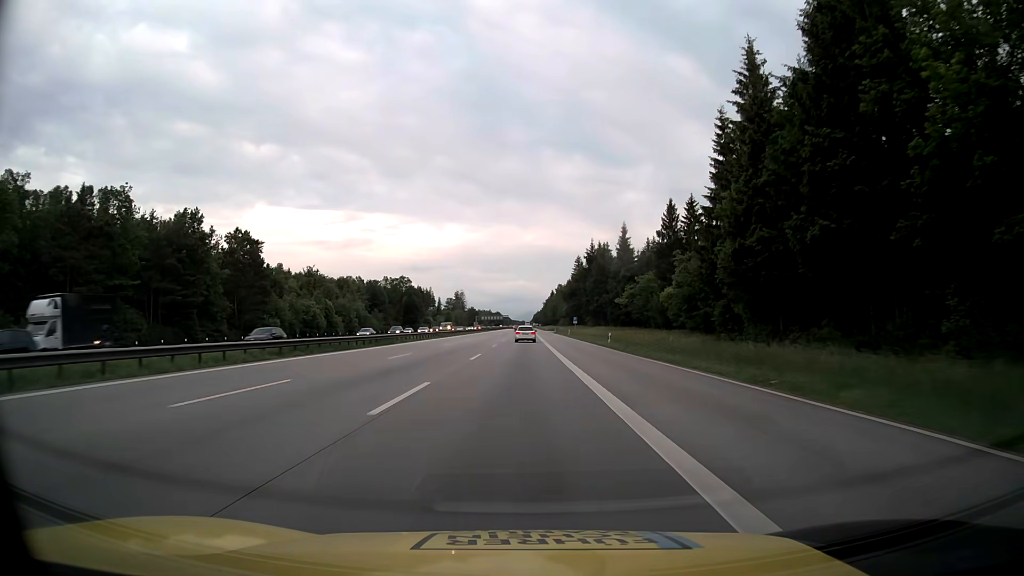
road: motorway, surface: asphalt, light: Day
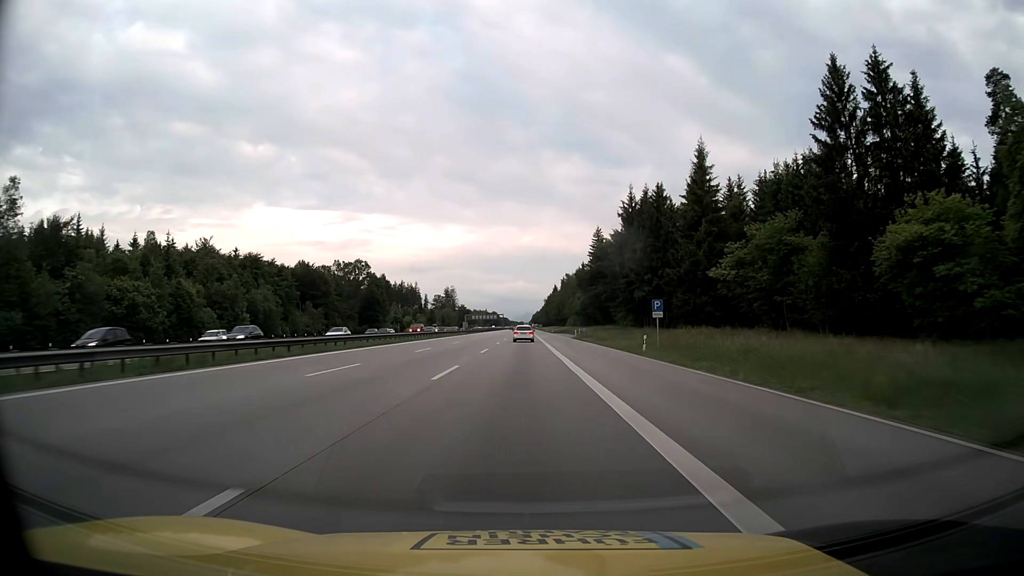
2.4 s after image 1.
(+0.1, +65.2) m; 0°
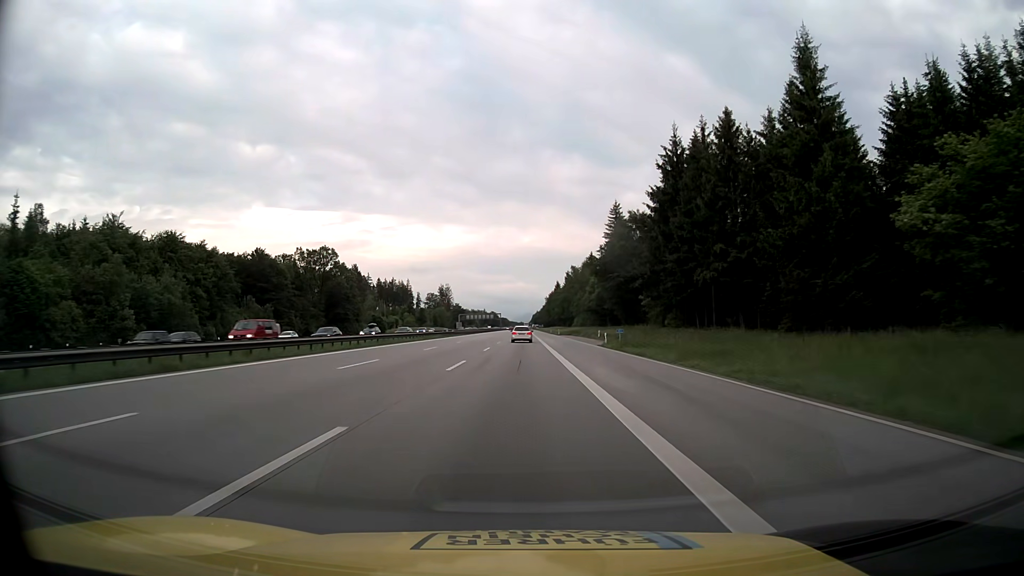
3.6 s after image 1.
(+0.1, +32.5) m; 0°
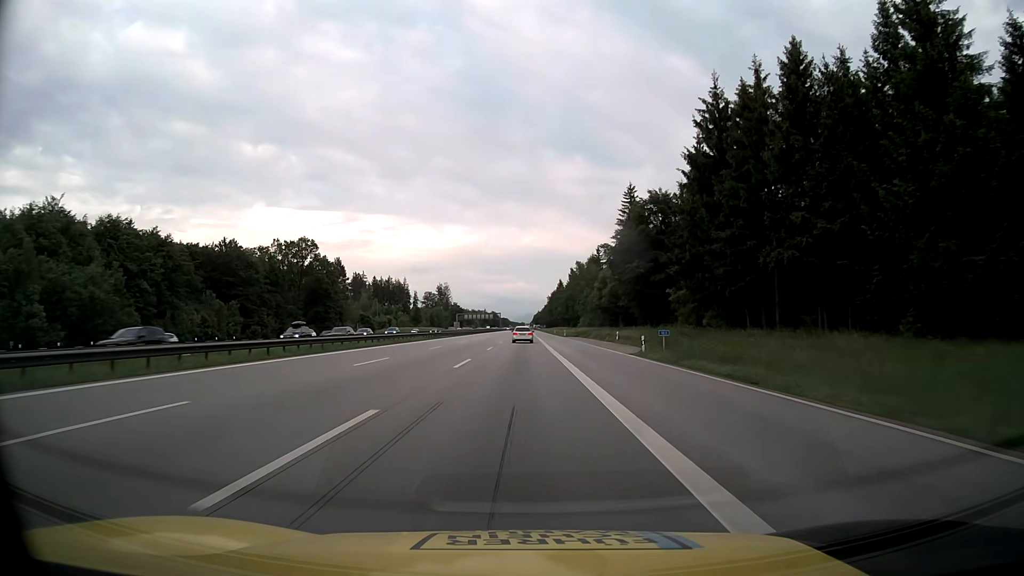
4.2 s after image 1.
(0.0, +16.2) m; 0°
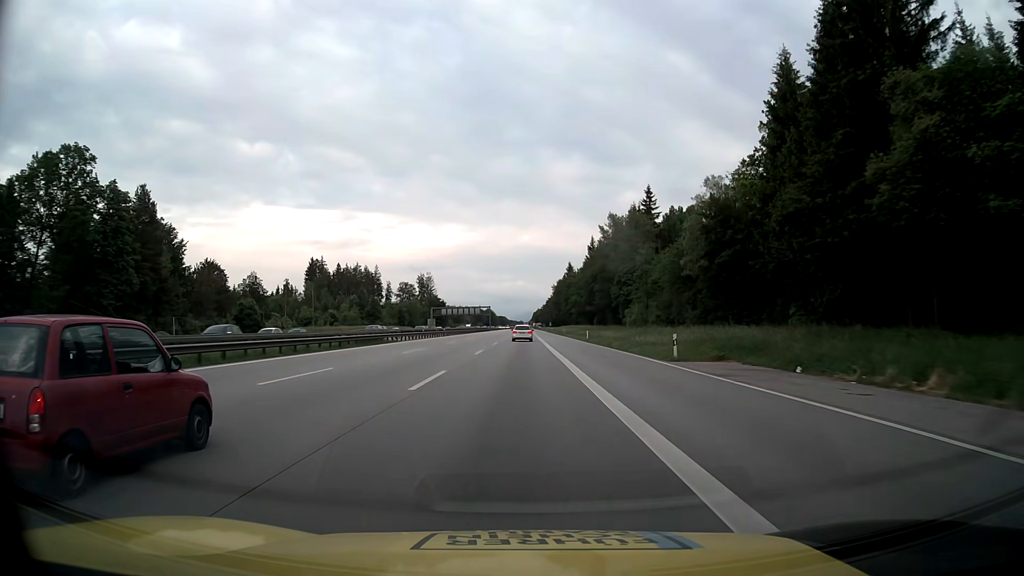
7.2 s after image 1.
(+0.1, +80.9) m; 0°
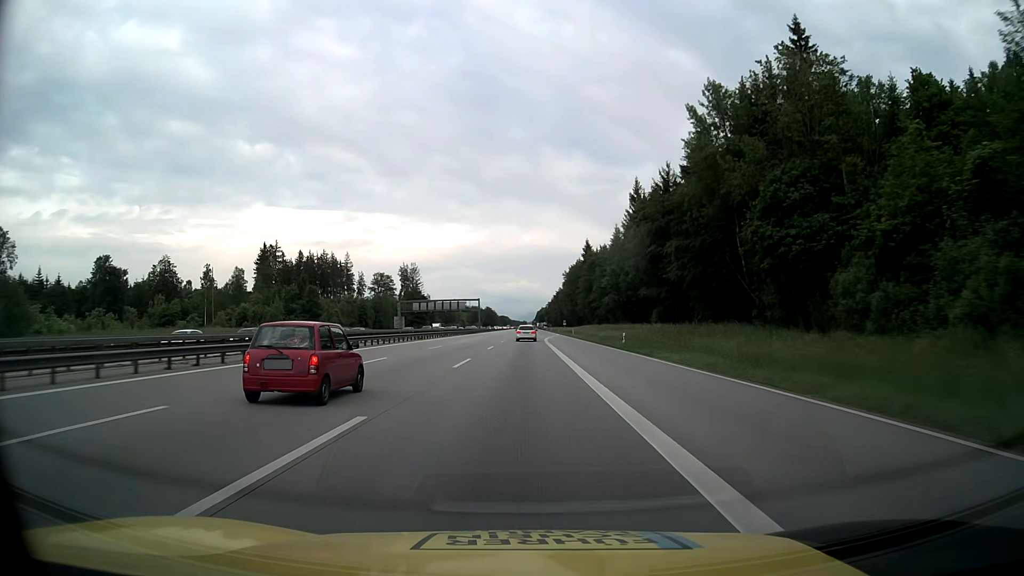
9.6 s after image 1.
(0.0, +64.6) m; 0°
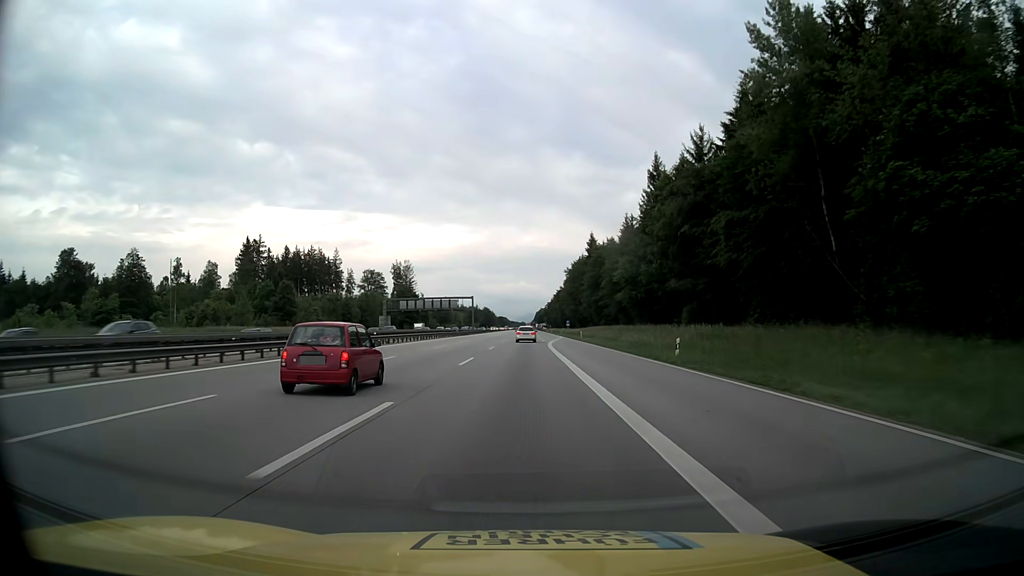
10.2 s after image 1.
(0.0, +16.1) m; 0°
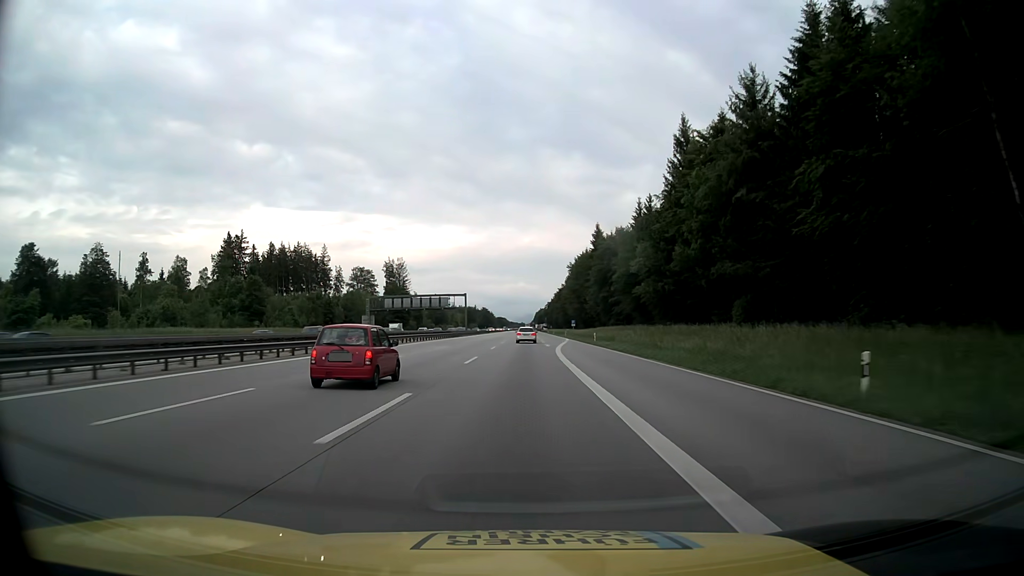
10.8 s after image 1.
(0.0, +16.1) m; 0°
(0, +10) (0, +20) (0, +30) (0, +40) (0, +50) (0, +60) (0, +70) (0, +80) (0, +90) (0, +100) m
